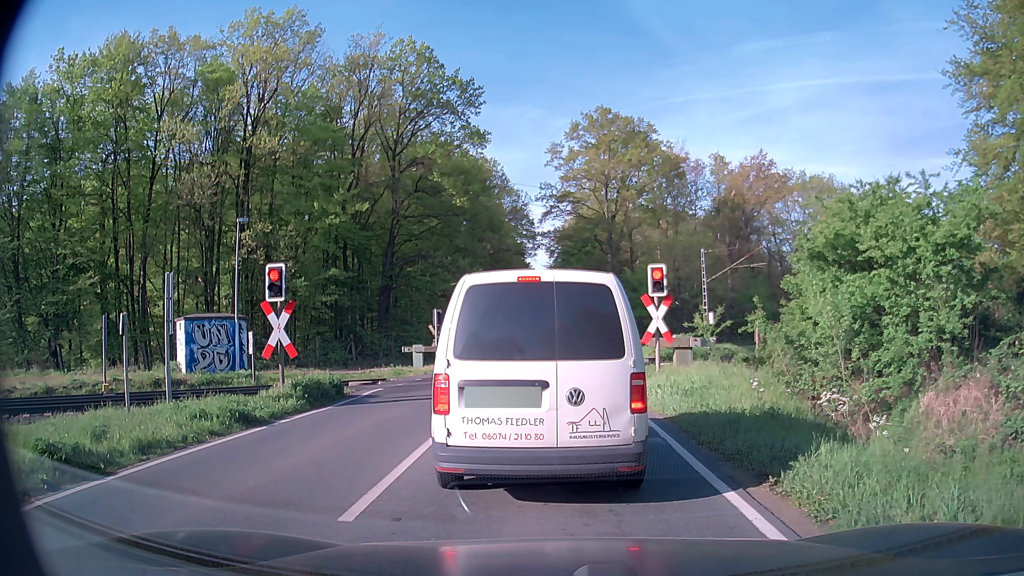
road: secondary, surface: asphalt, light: Day
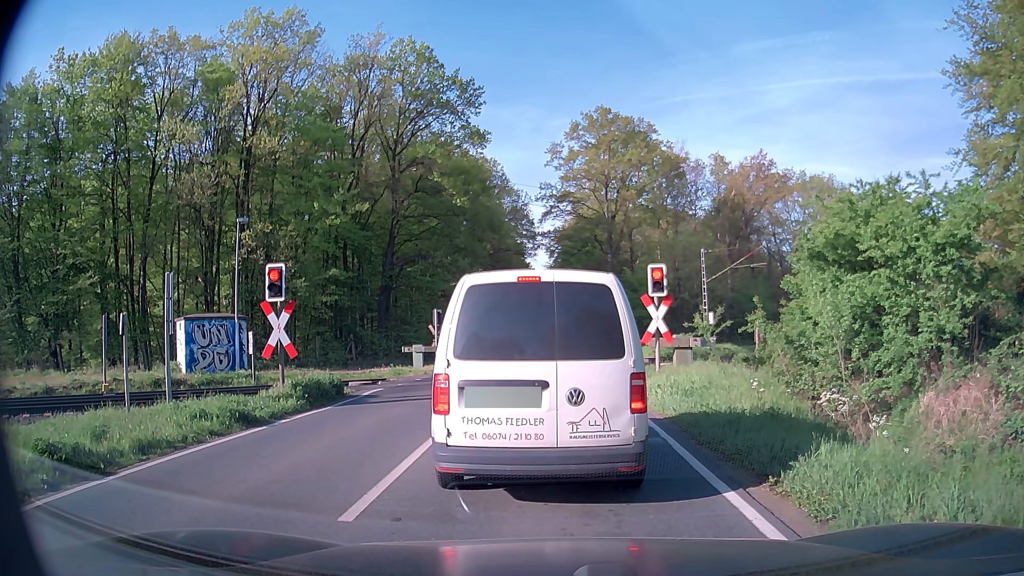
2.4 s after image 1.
(0.0, 0.0) m; 0°
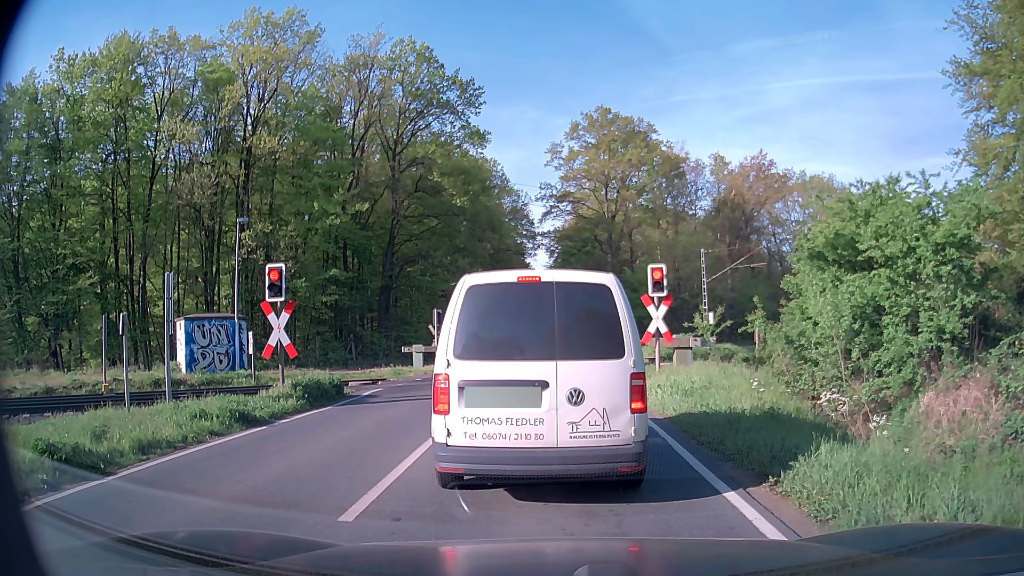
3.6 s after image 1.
(0.0, 0.0) m; 0°
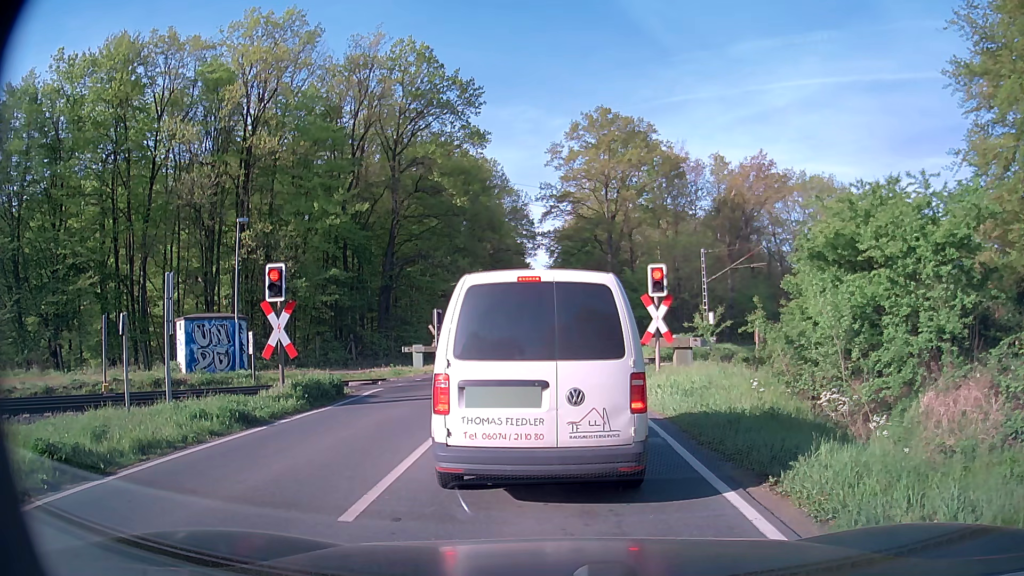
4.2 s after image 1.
(0.0, 0.0) m; 0°
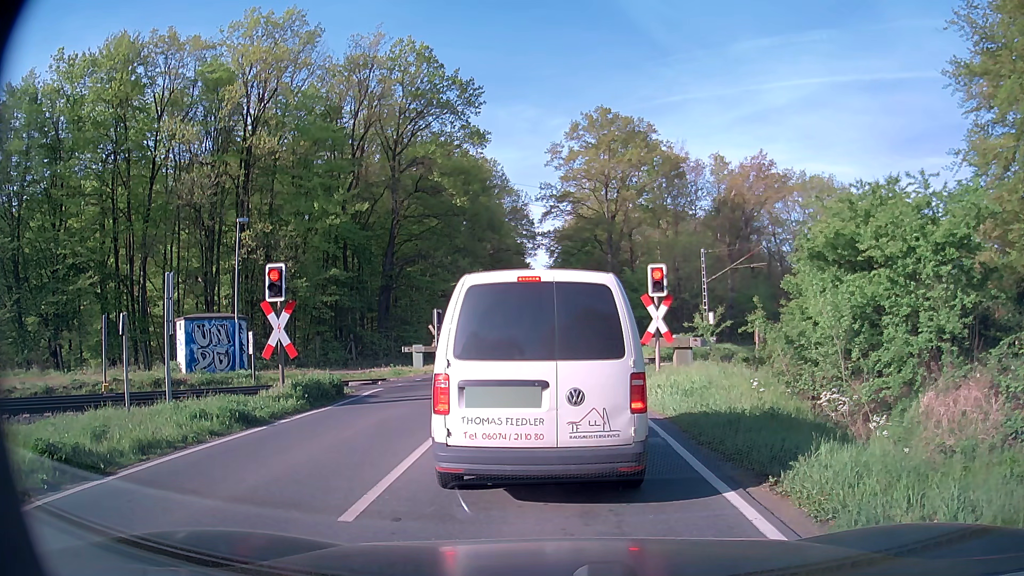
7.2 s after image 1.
(0.0, 0.0) m; 0°
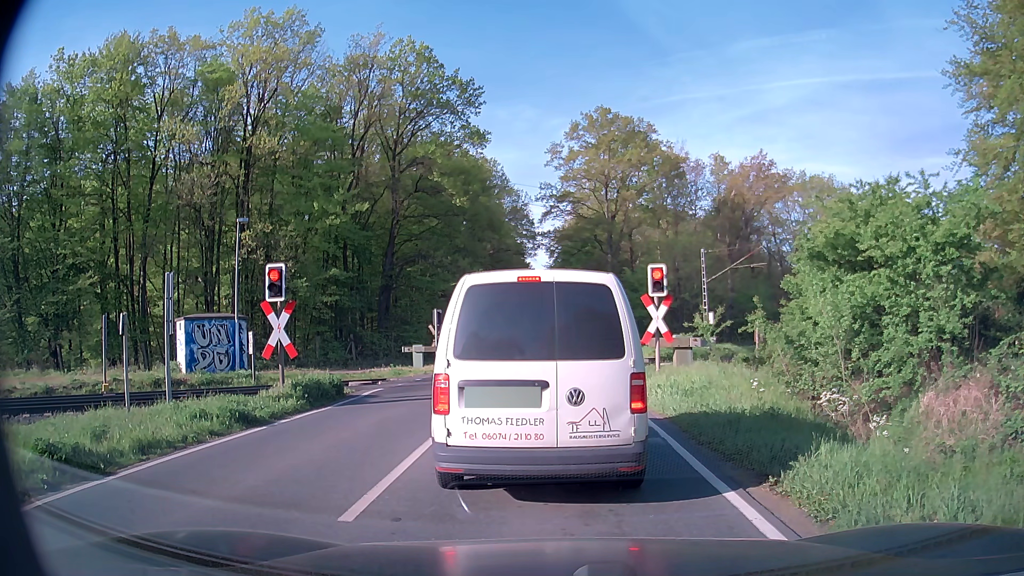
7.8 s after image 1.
(0.0, 0.0) m; 0°
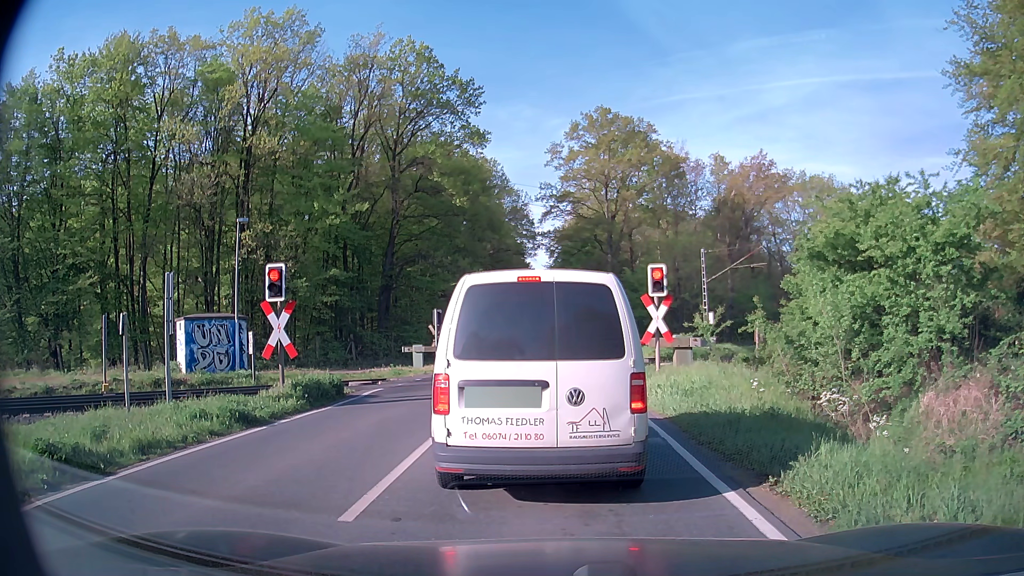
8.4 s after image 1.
(0.0, 0.0) m; 0°
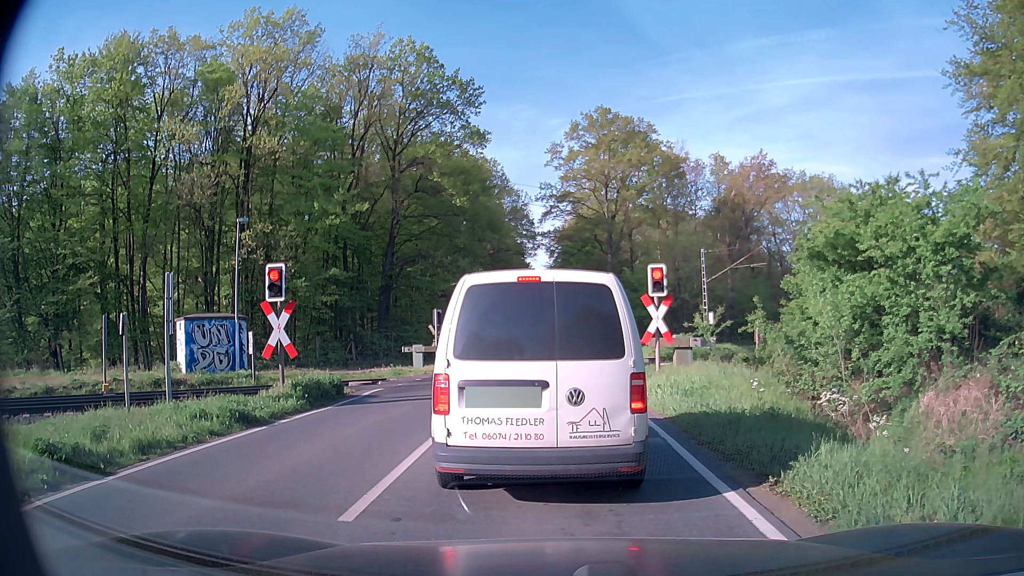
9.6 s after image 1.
(0.0, 0.0) m; 0°
